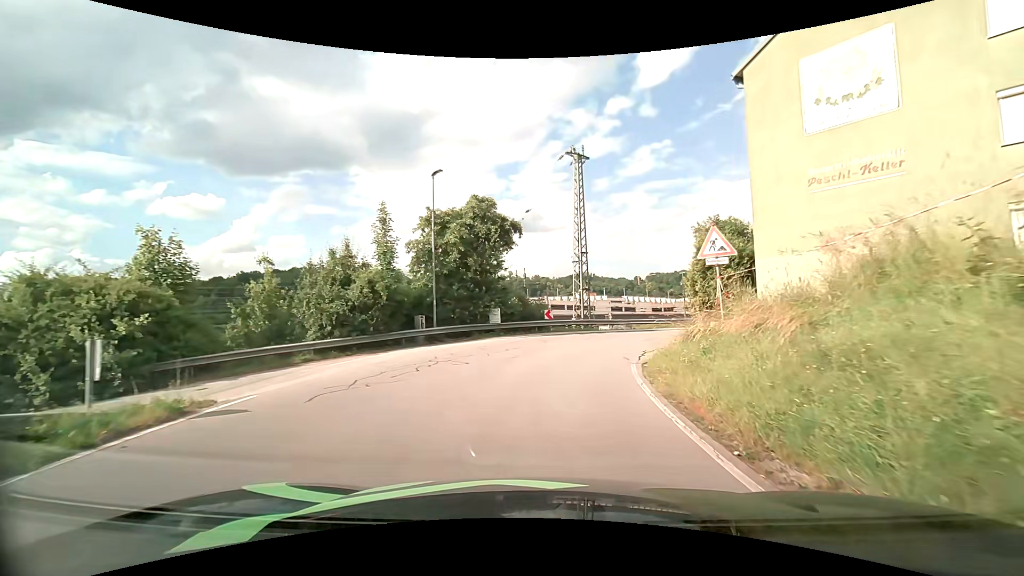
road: residential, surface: asphalt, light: Day
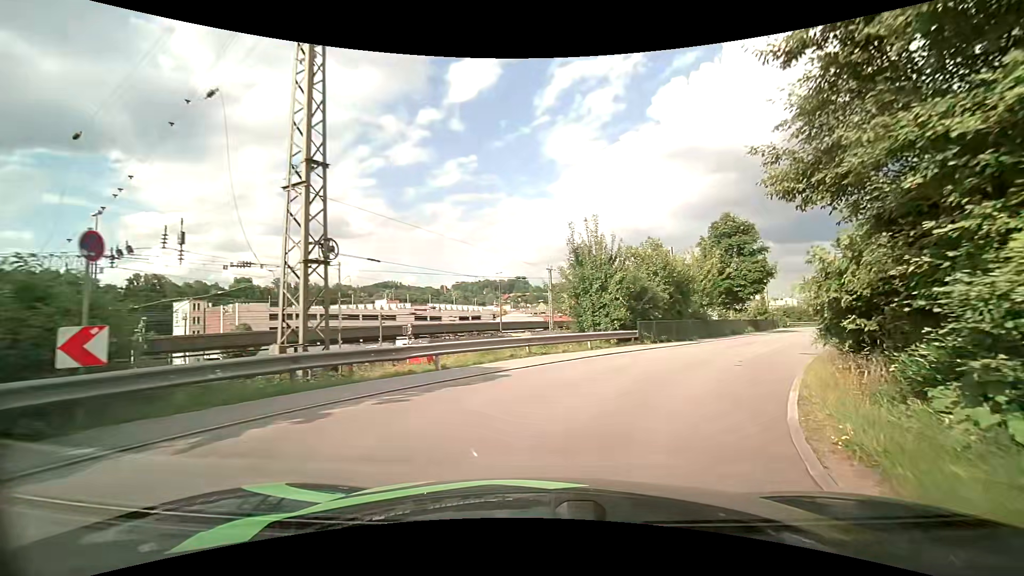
(+3.0, +20.5) m; +21°
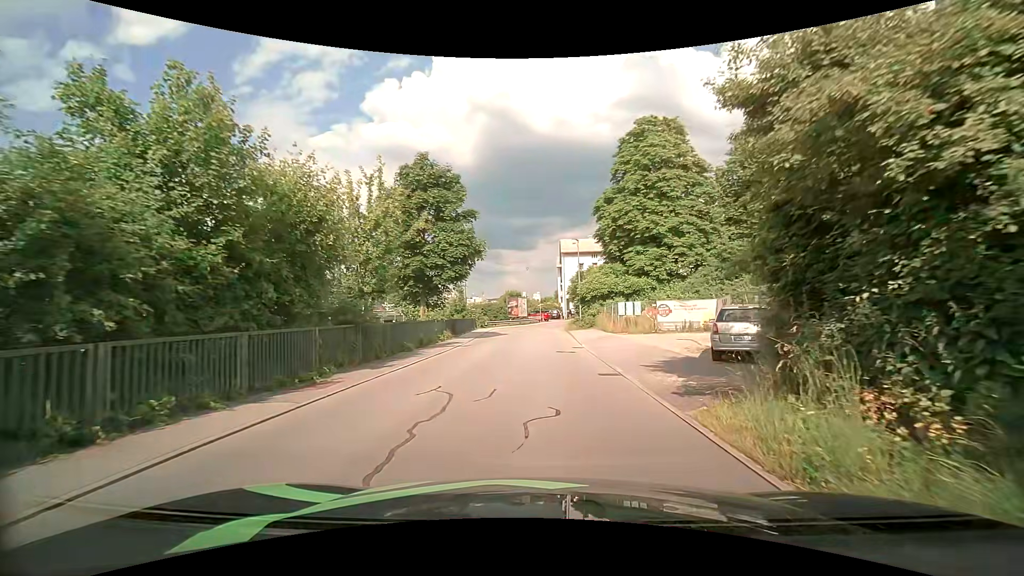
(+6.0, +17.2) m; +34°
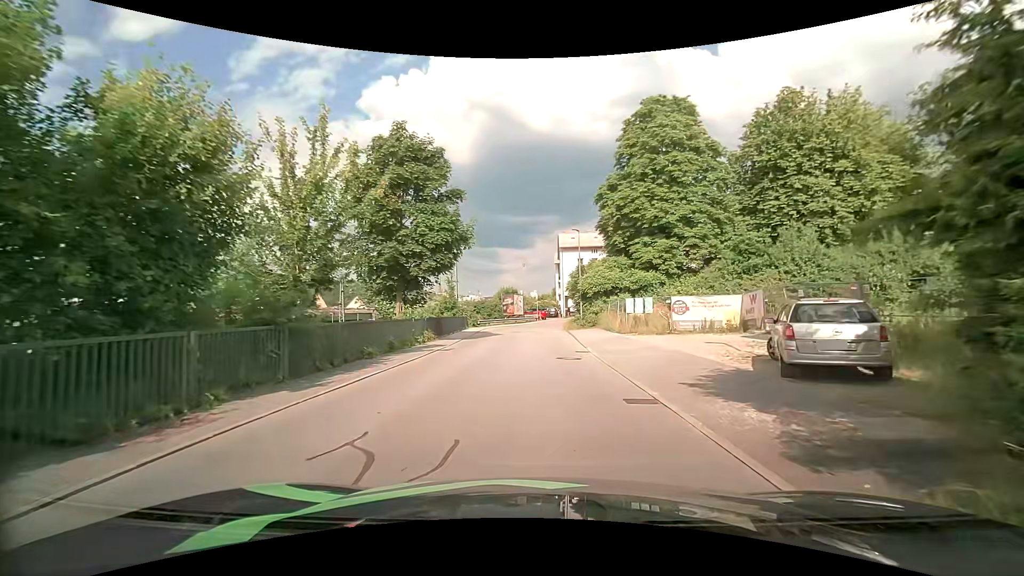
(0.0, +4.0) m; +1°
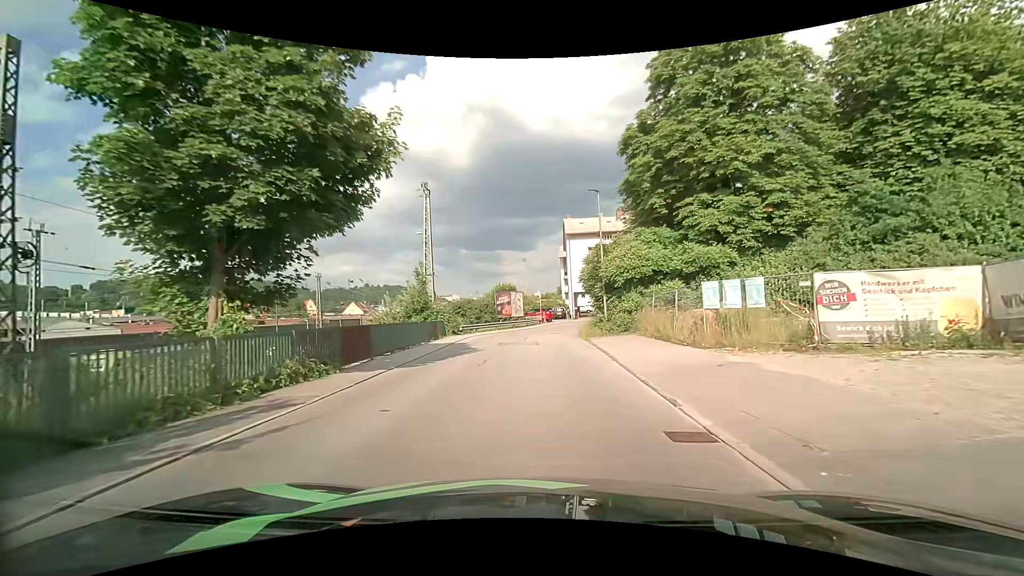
(0.0, +13.3) m; -1°
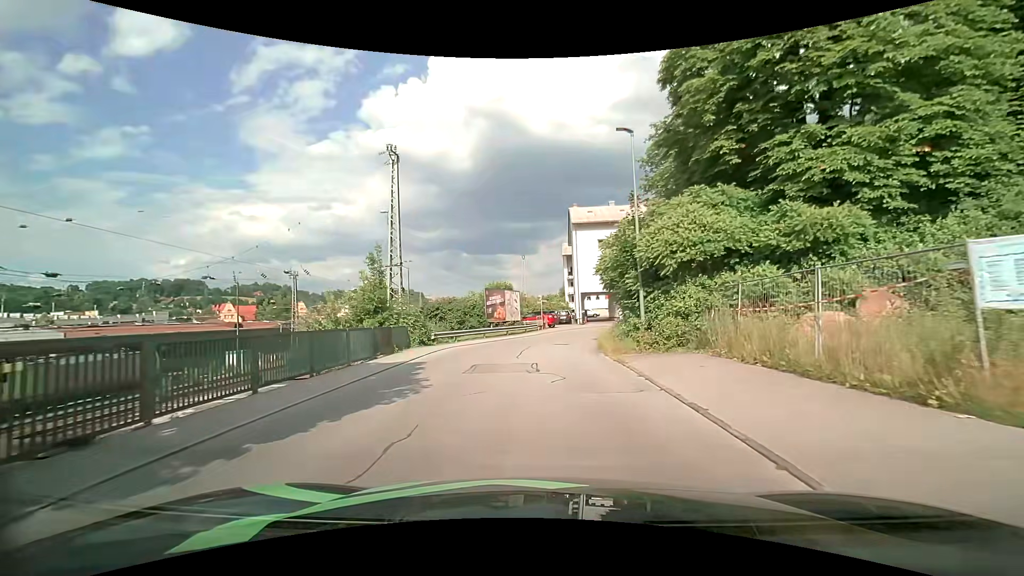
(0.0, +9.8) m; 0°
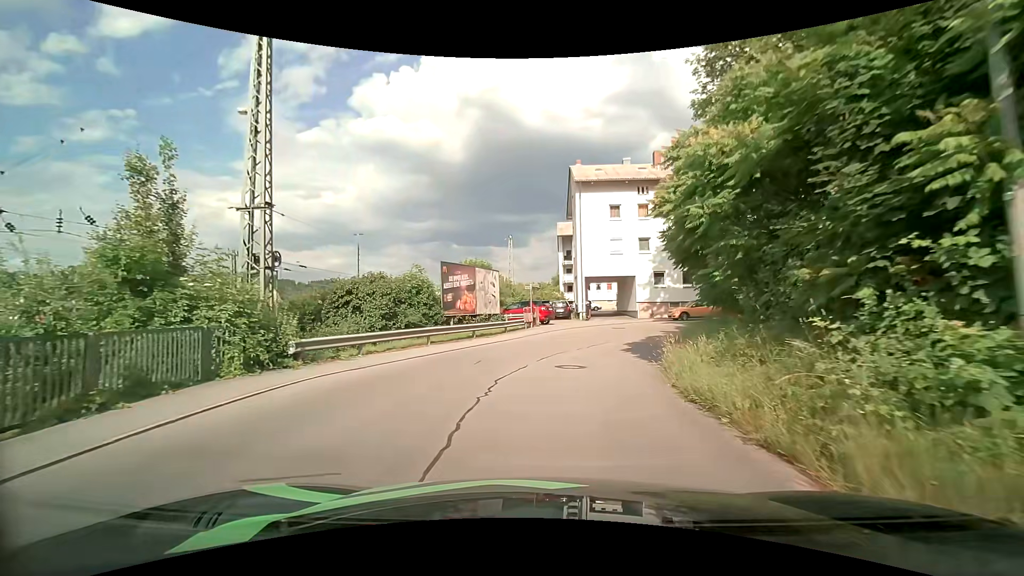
(+0.1, +14.2) m; +1°
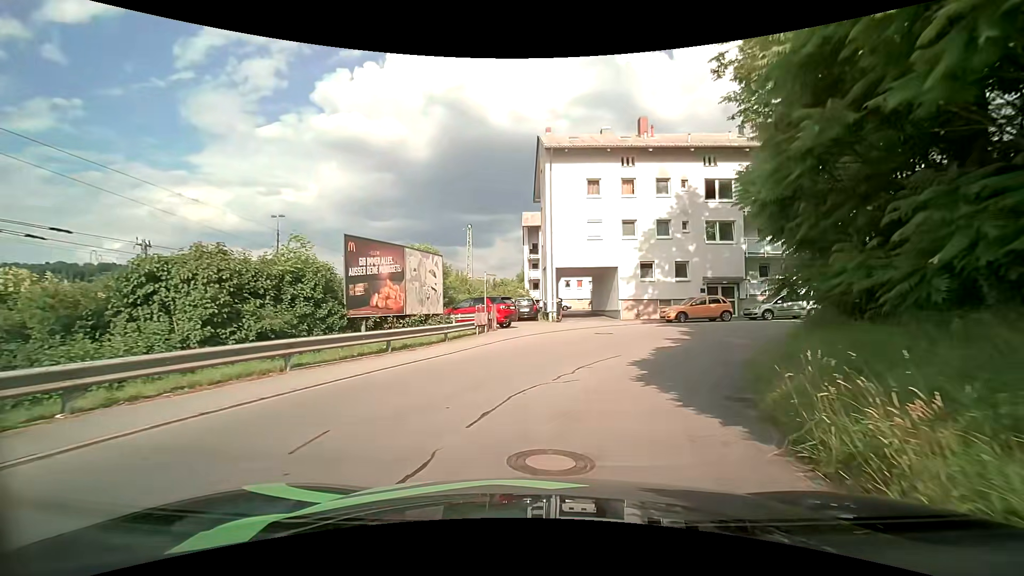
(+0.2, +7.9) m; +3°
